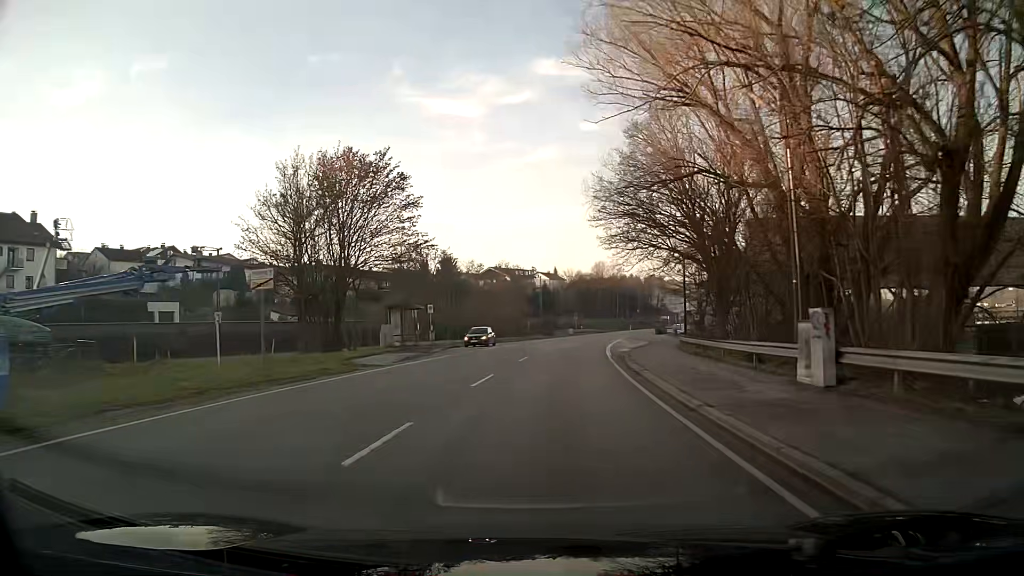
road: primary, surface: asphalt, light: Day
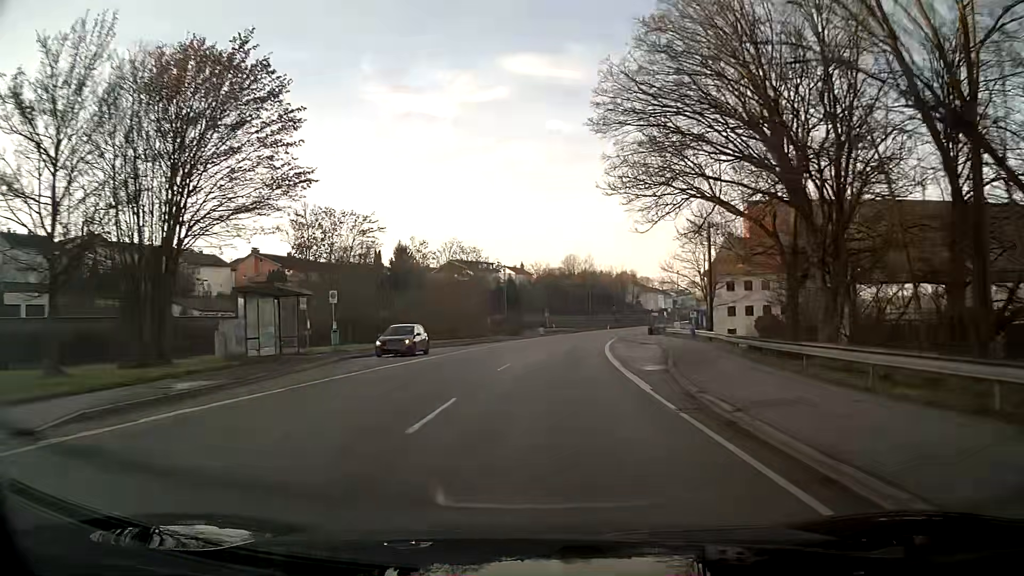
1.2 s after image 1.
(+0.4, +19.2) m; +3°
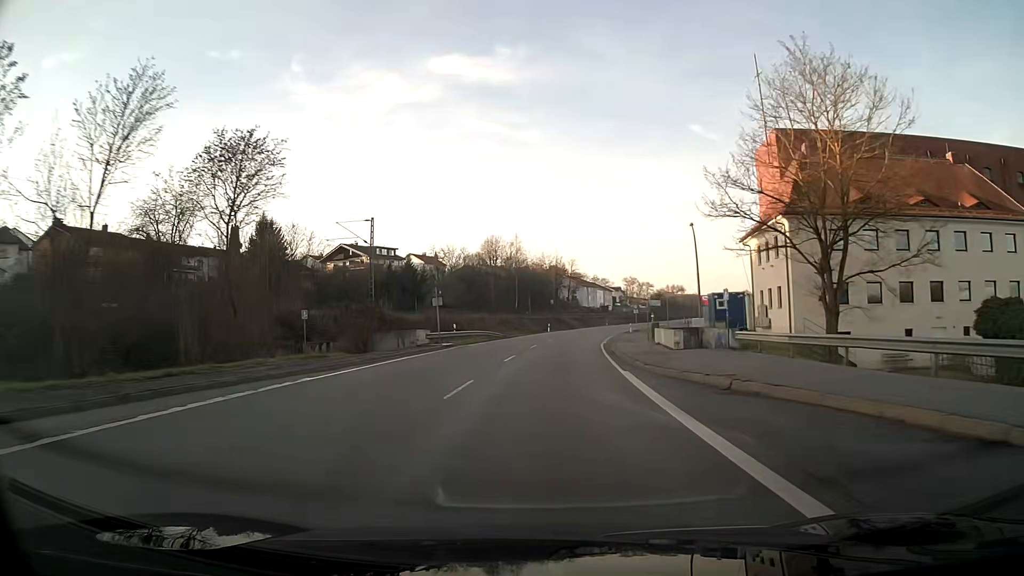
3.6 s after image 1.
(+2.5, +44.7) m; +6°
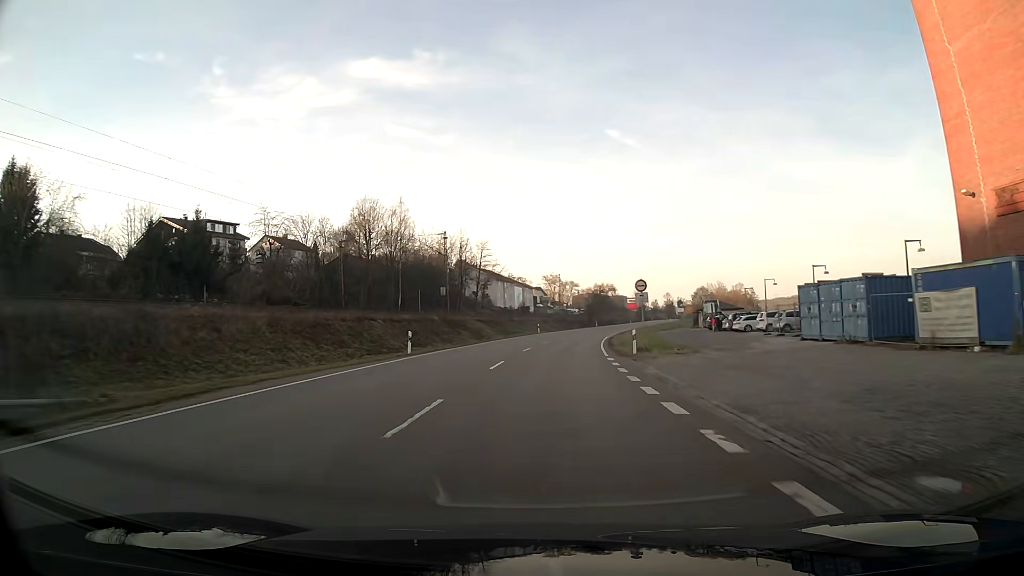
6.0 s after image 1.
(+3.5, +52.2) m; +7°
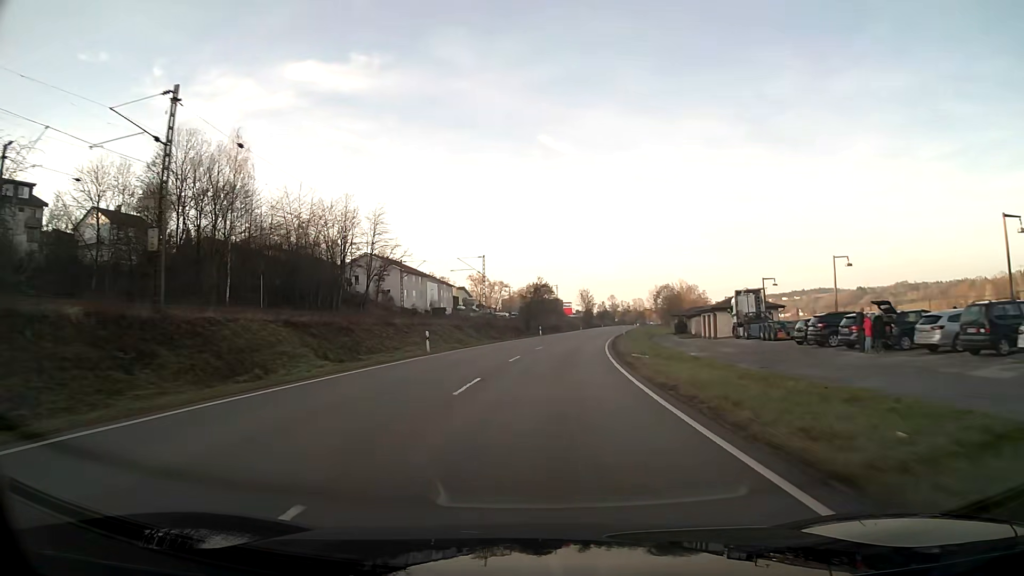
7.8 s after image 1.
(+2.2, +43.2) m; +6°
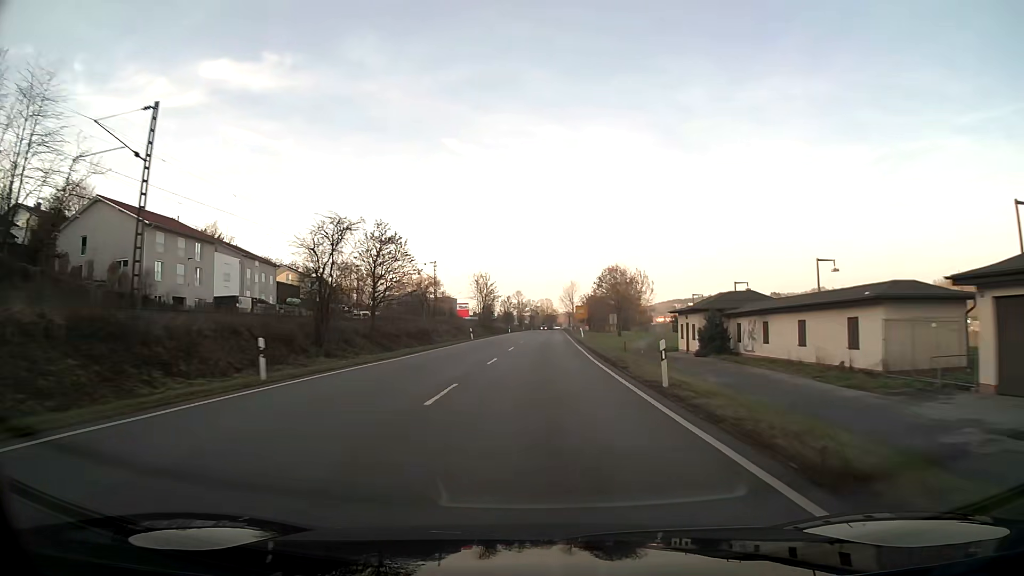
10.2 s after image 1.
(+5.1, +61.7) m; +8°
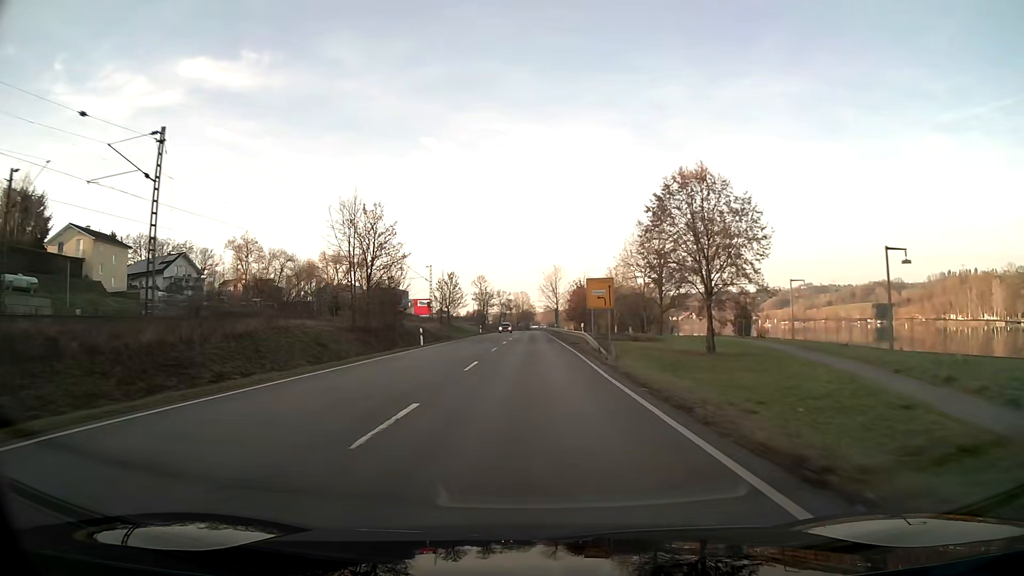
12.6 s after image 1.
(+1.4, +64.2) m; +2°
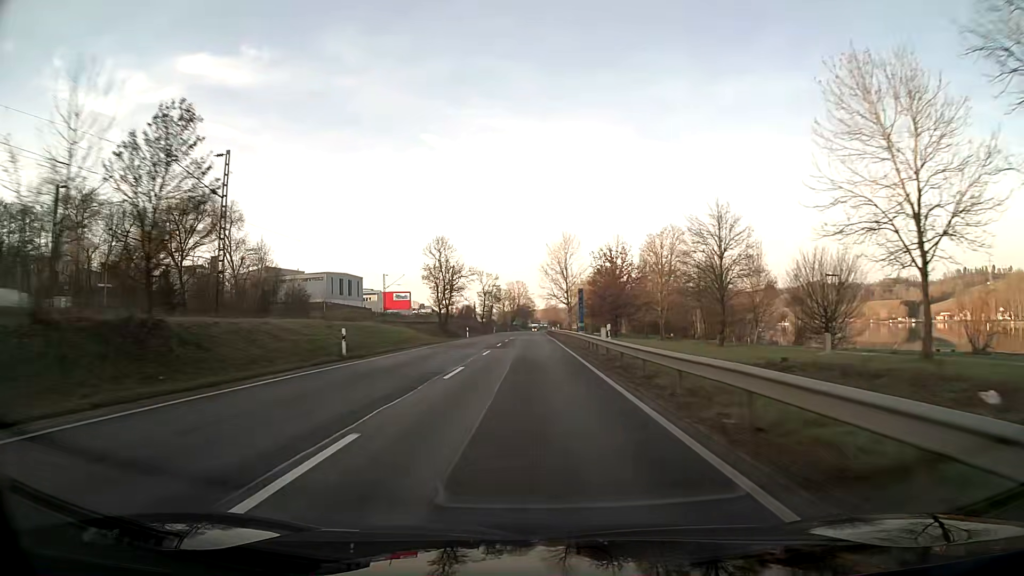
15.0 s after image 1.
(+0.1, +63.8) m; 0°
(0, +10) (0, +20) (0, +30) (0, +40) (0, +50) (0, +60) (0, +70) (0, +80) (0, +90) (0, +100) m
